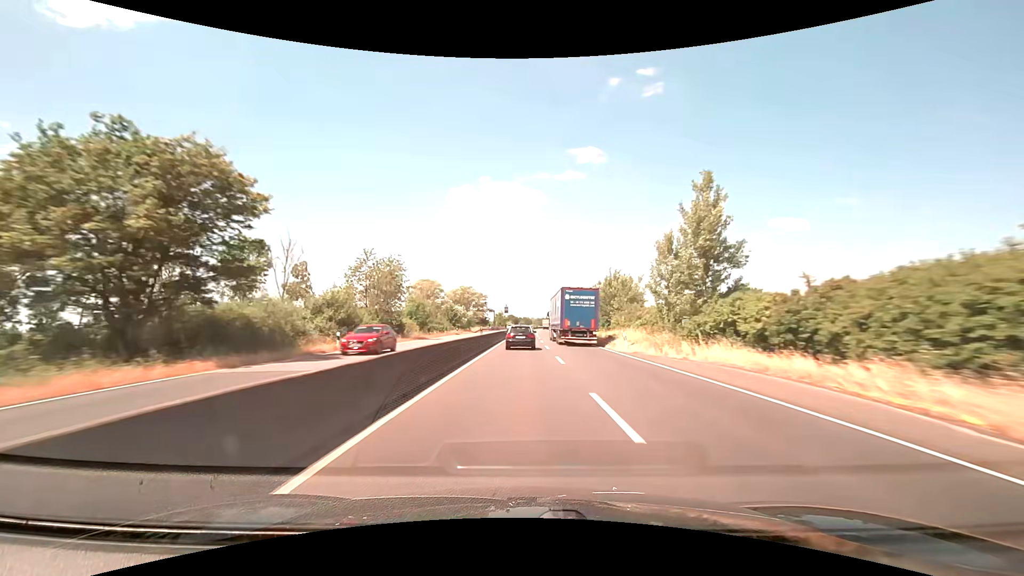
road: trunk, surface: asphalt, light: Day
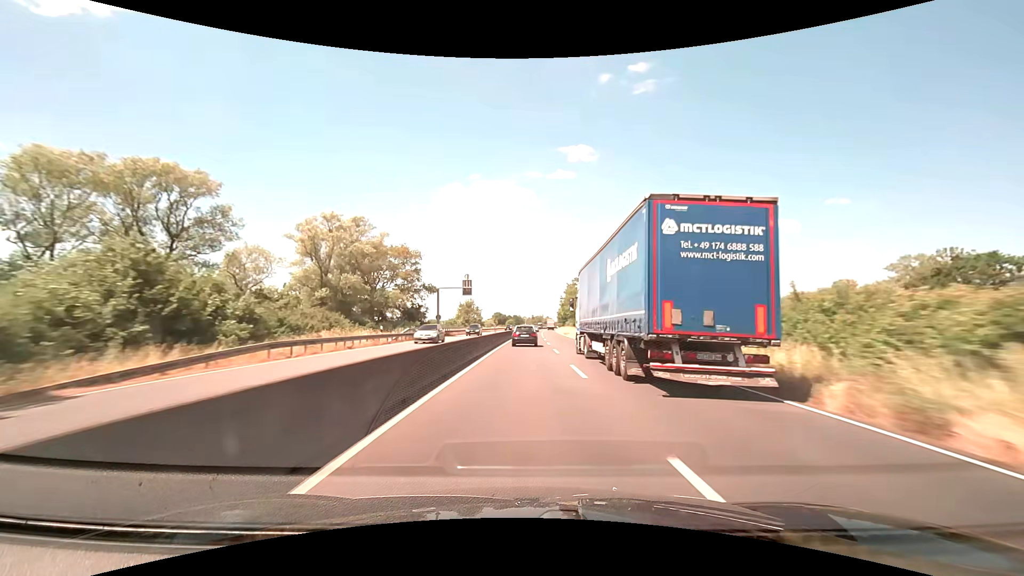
(+1.0, +89.2) m; +1°
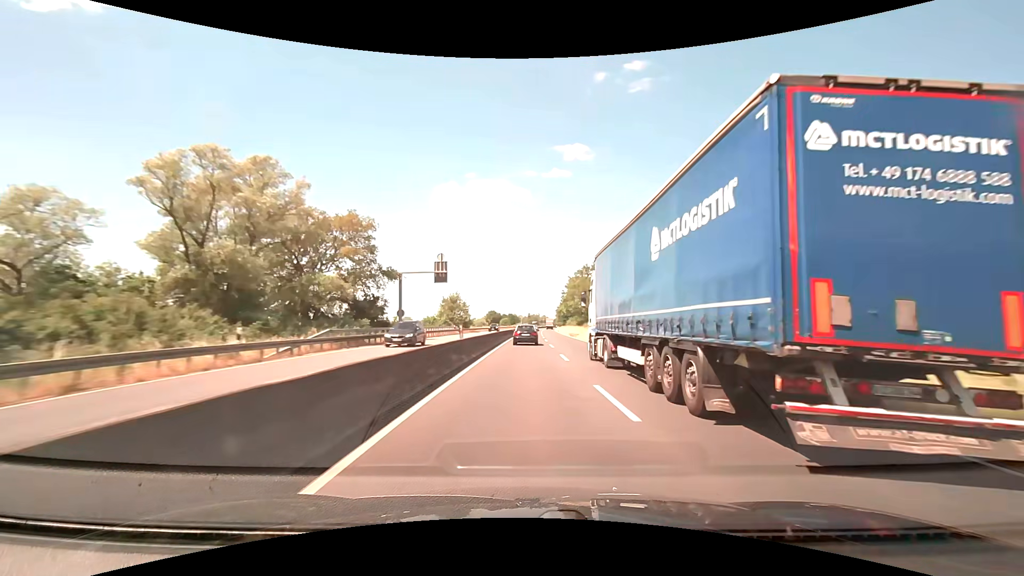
(+0.1, +18.0) m; 0°
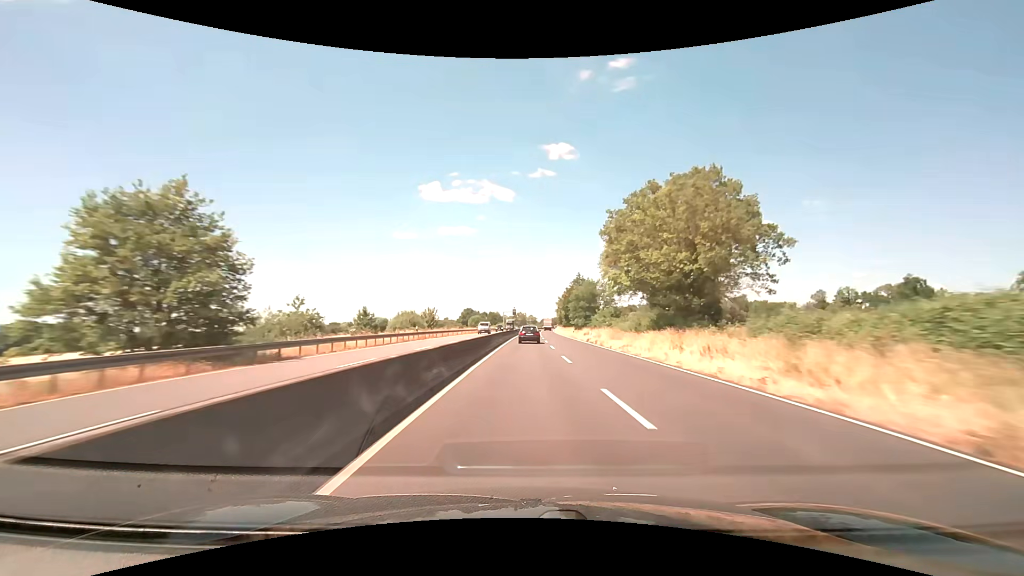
(+1.0, +72.8) m; +1°
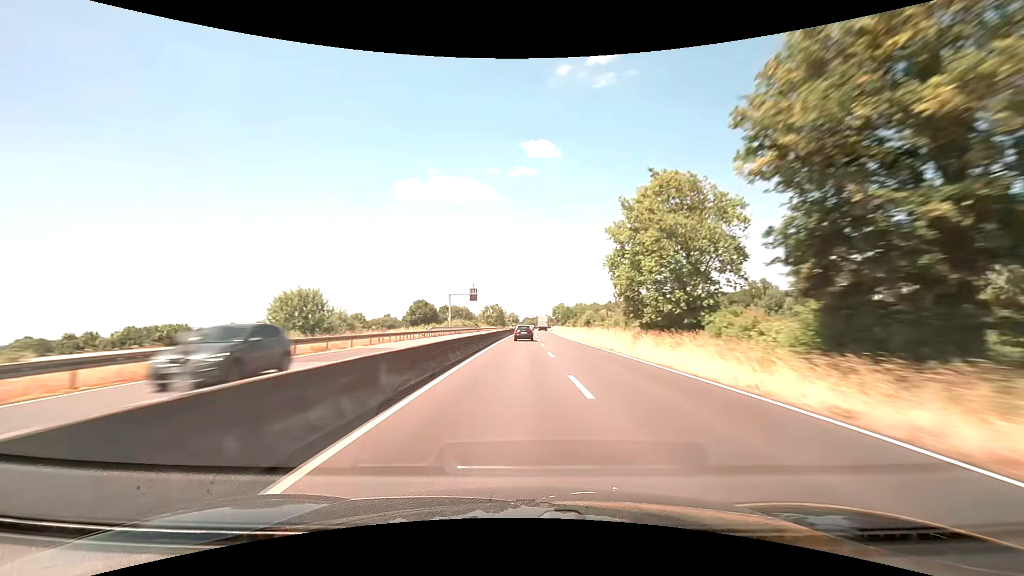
(+2.1, +93.9) m; +2°
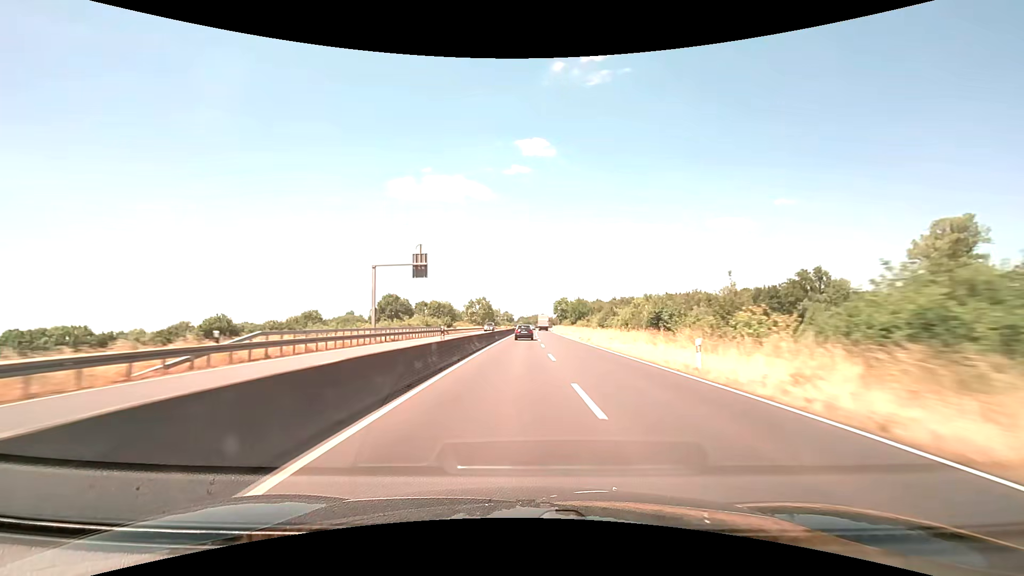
(+0.2, +38.2) m; +1°
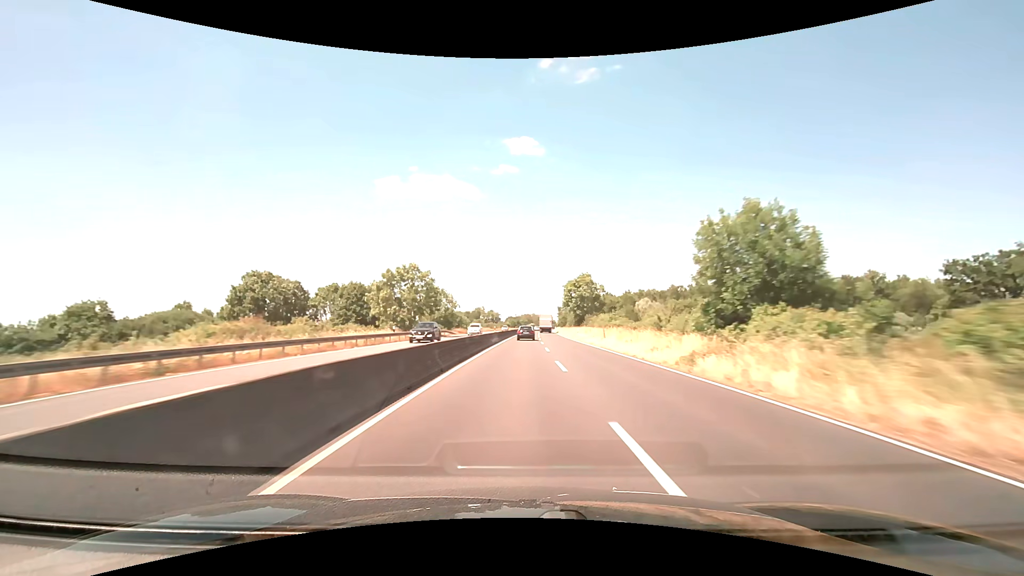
(+0.3, +76.7) m; +1°
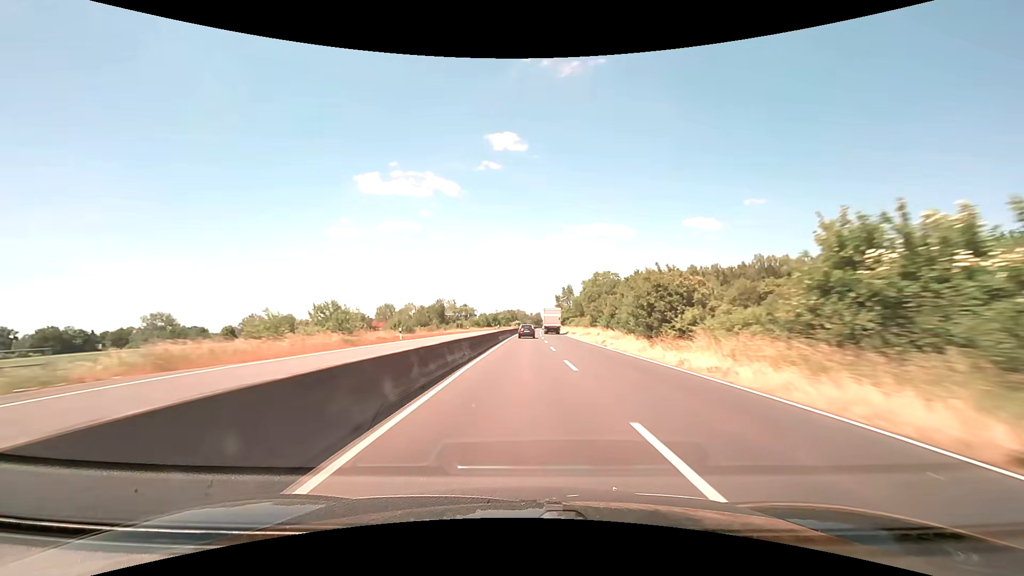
(+1.5, +96.3) m; +2°
(0, +10) (0, +20) (0, +30) (0, +40) (0, +50) (+1, +60) (+1, +70) (+1, +80) (+1, +90) (+2, +100) m
